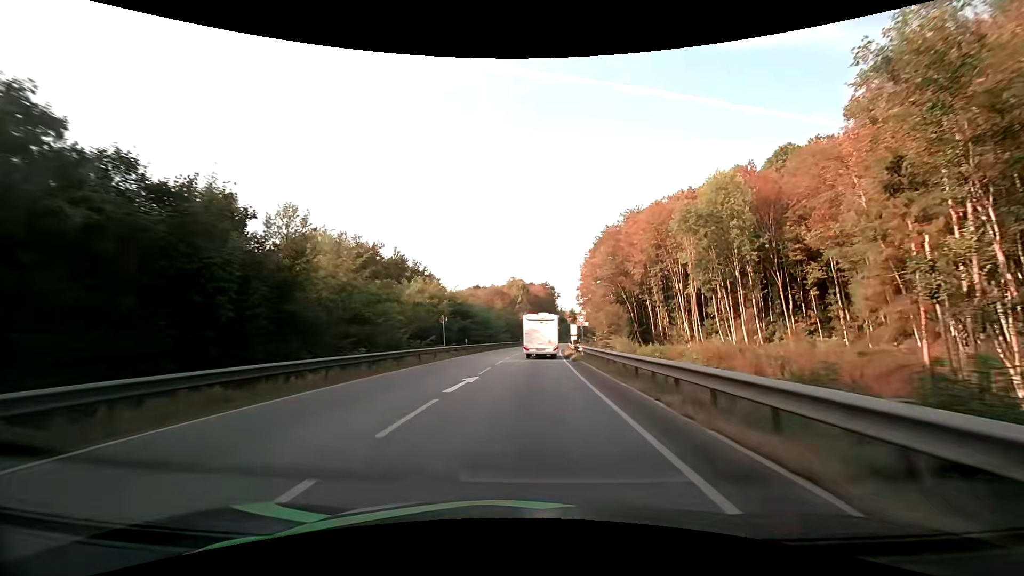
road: primary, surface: asphalt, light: Day
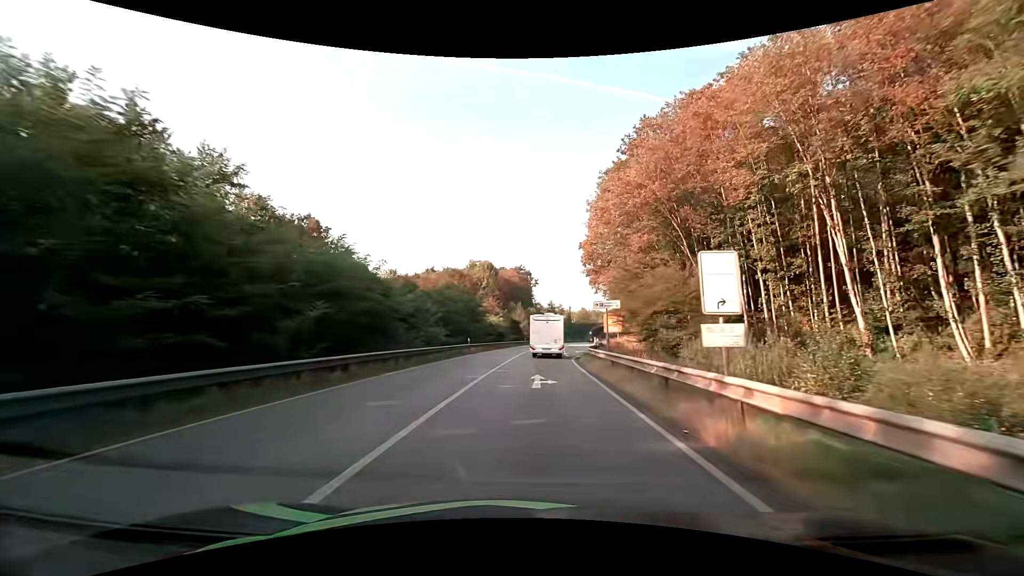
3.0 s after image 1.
(+1.3, +48.7) m; +3°
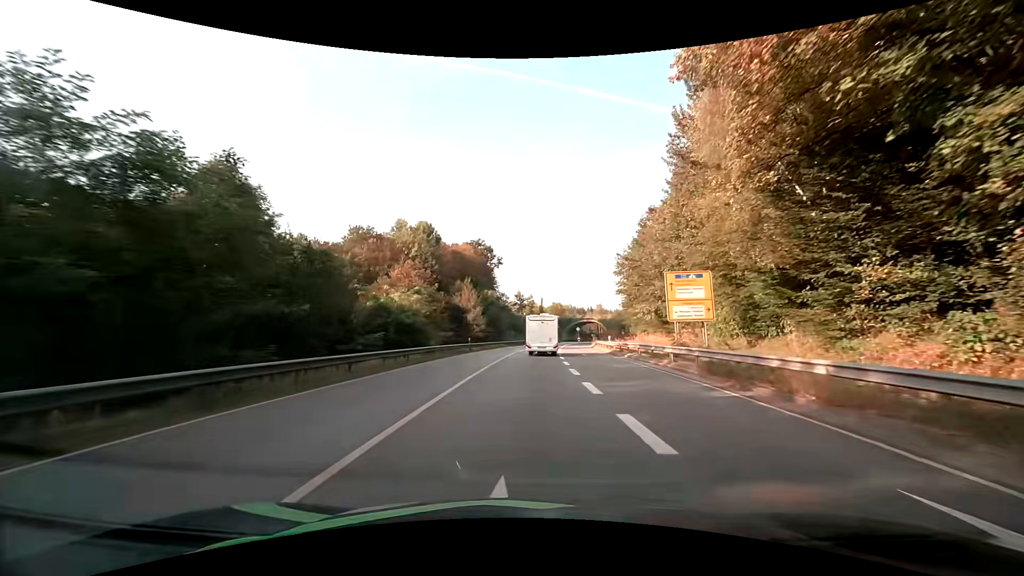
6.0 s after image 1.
(+1.7, +47.4) m; +4°
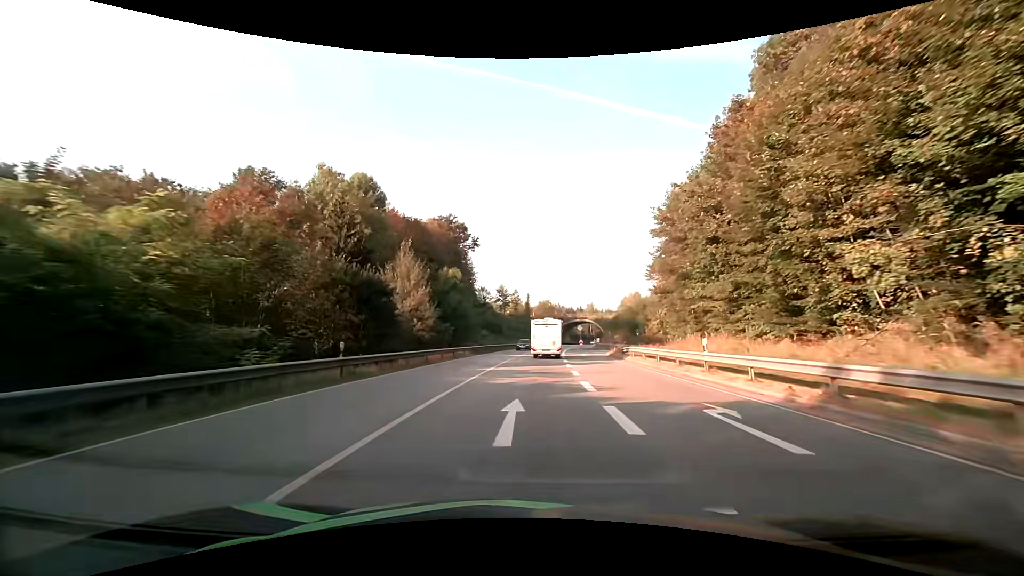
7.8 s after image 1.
(+0.4, +28.5) m; +2°
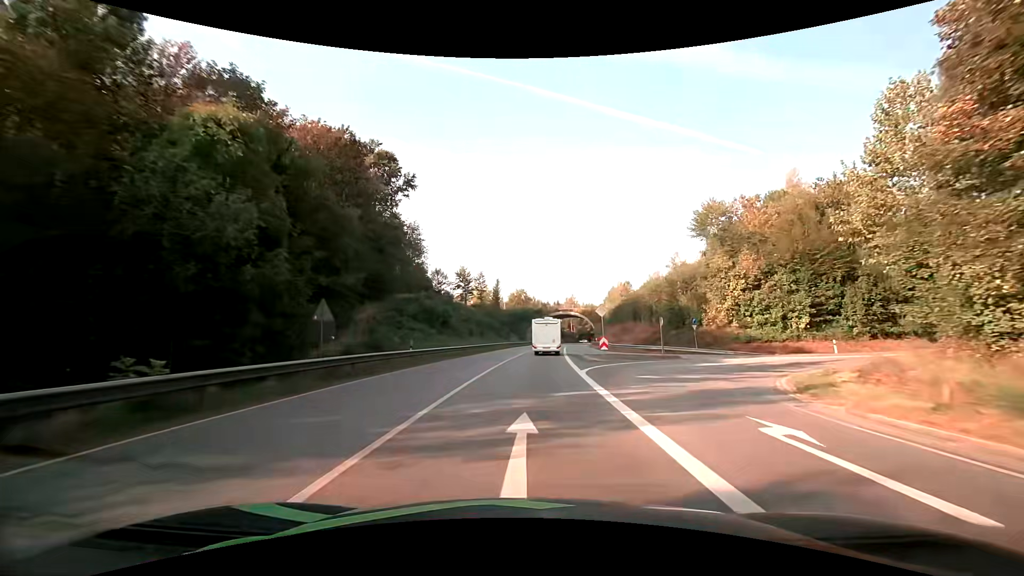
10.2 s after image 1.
(+0.8, +38.7) m; +2°
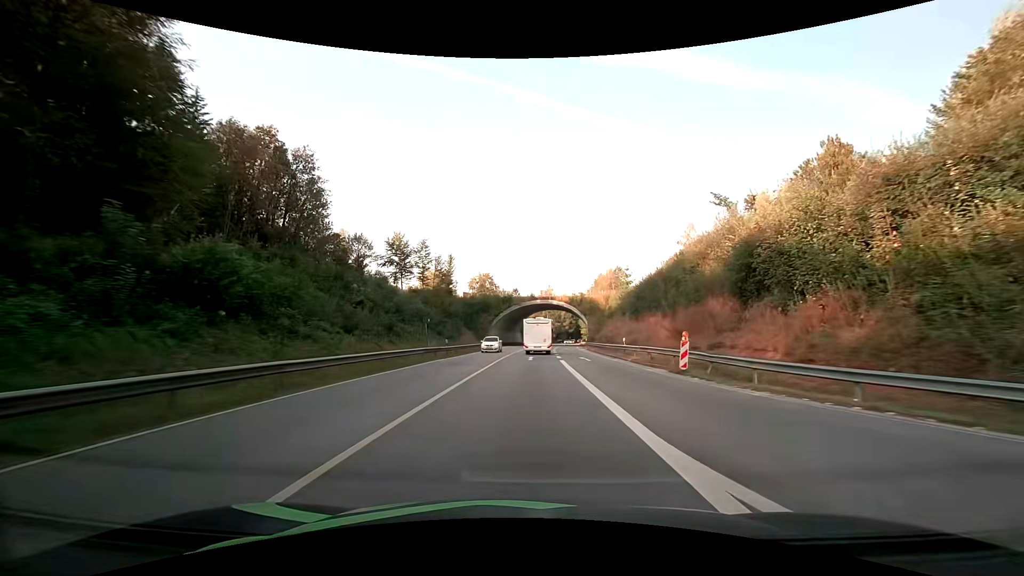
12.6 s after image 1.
(+1.6, +40.1) m; +4°
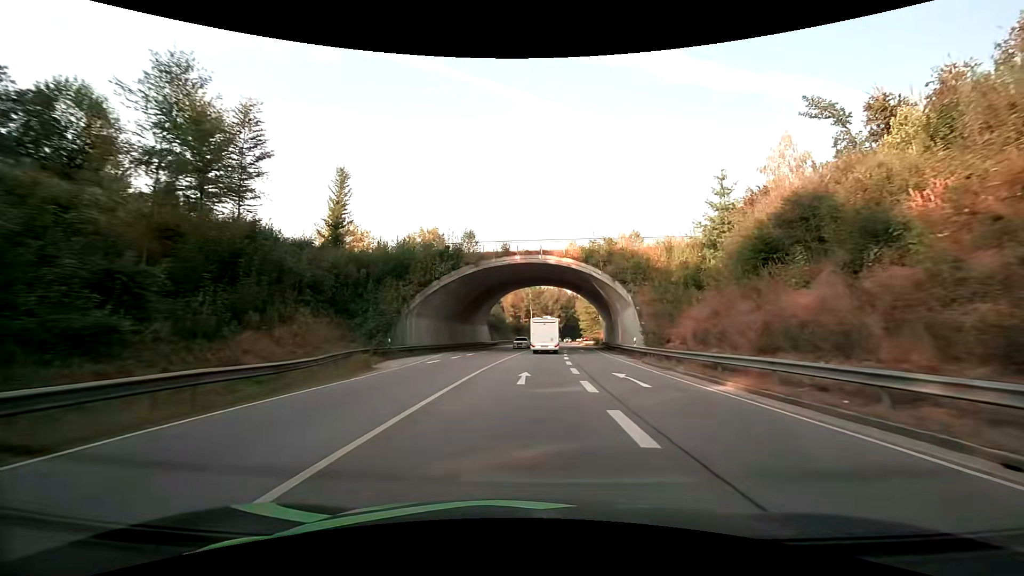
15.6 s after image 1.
(+1.2, +50.3) m; +3°
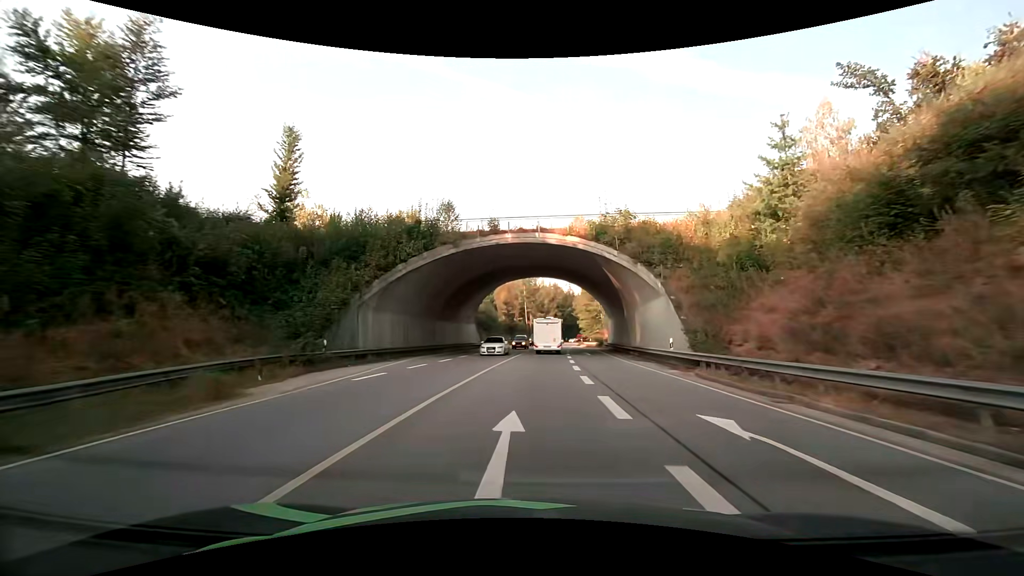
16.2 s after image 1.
(0.0, +9.8) m; 0°
(0, +10) (0, +20) (+1, +30) (+1, +40) (+2, +50) (+3, +60) (+4, +70) (+5, +80) (+6, +90) (+7, +100) m
